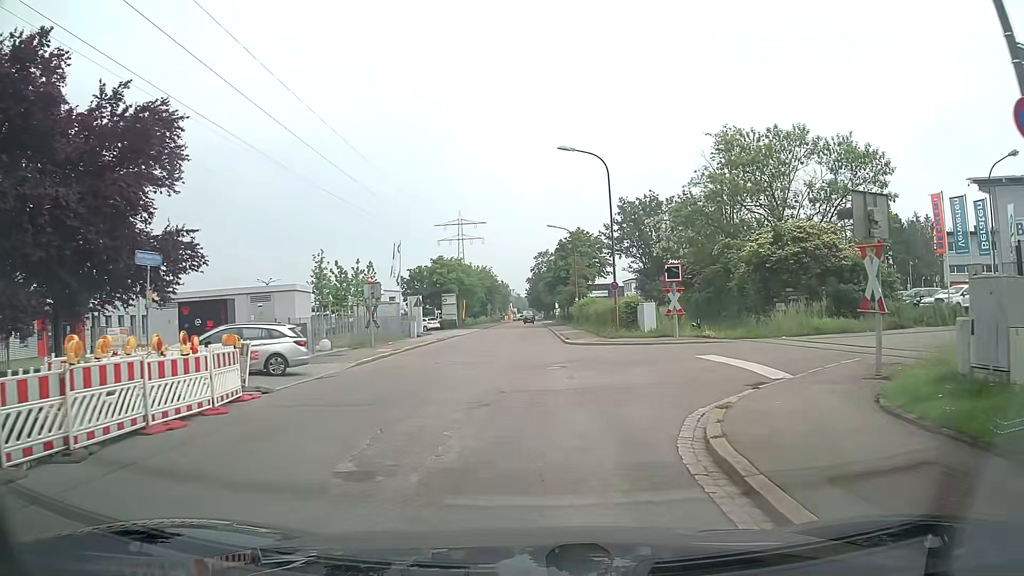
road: unclassified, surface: asphalt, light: Day
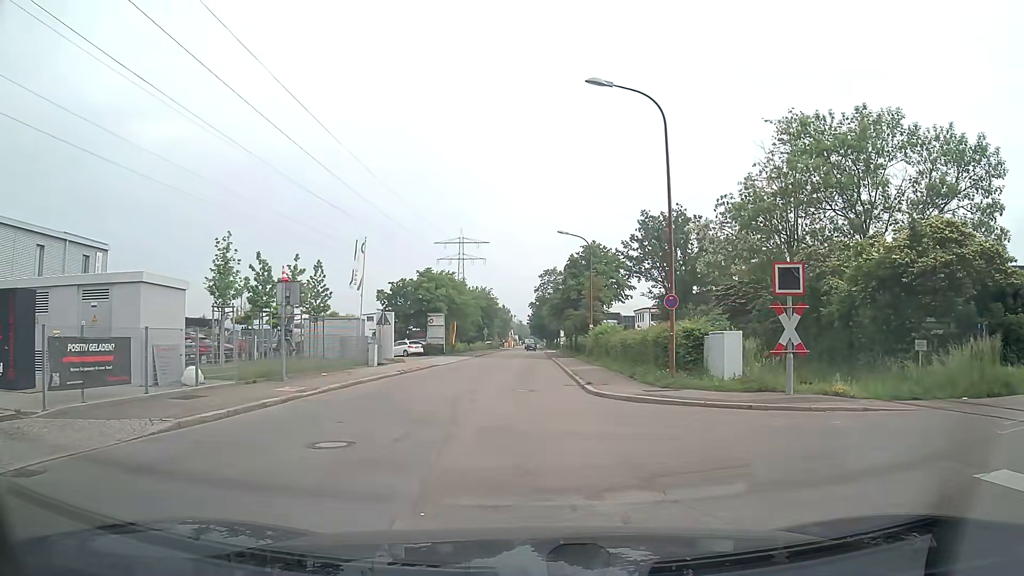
(0.0, +12.3) m; 0°
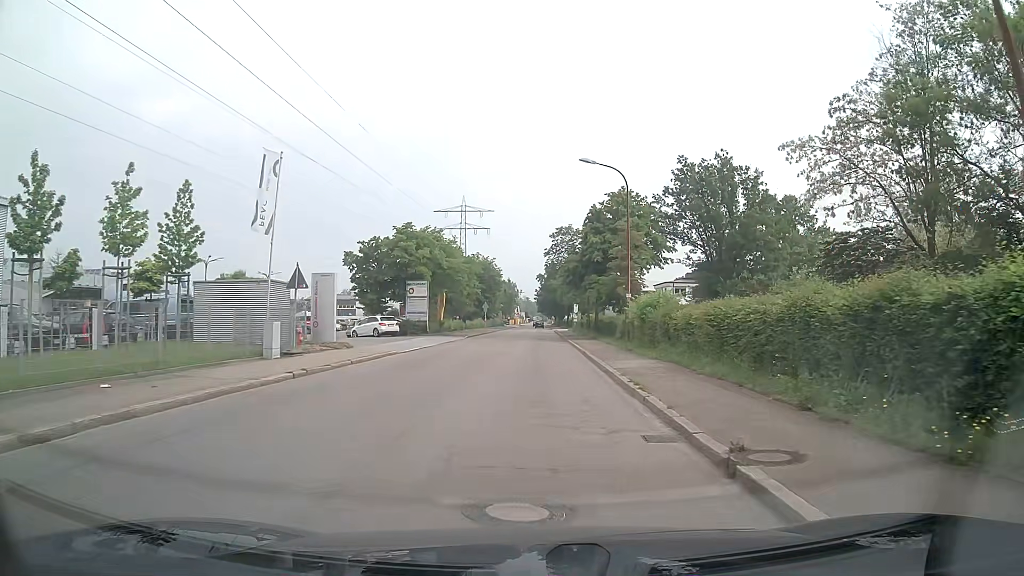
(-0.1, +15.3) m; 0°
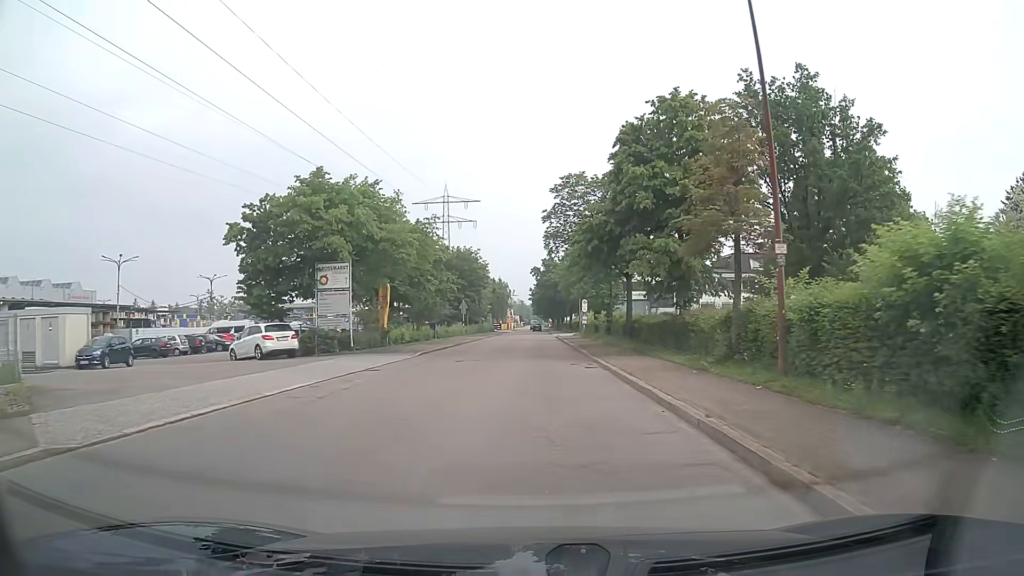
(+0.1, +21.3) m; 0°
(0, +10) (0, +20) (0, +30) (0, +40) (+1, +50) (+1, +60) (+1, +70) (+1, +80) (+1, +90) (+1, +100) m
